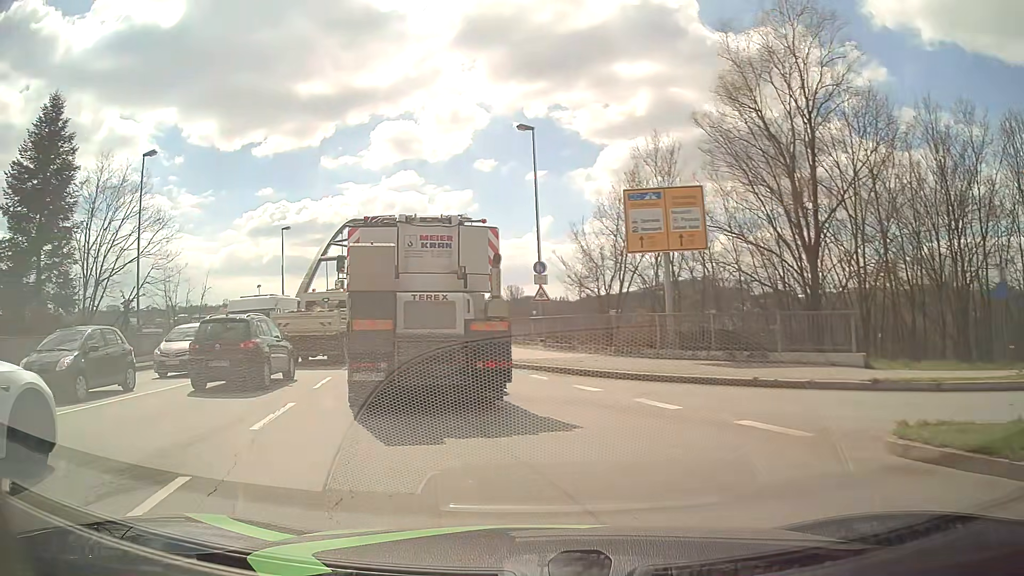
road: primary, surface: asphalt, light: Day
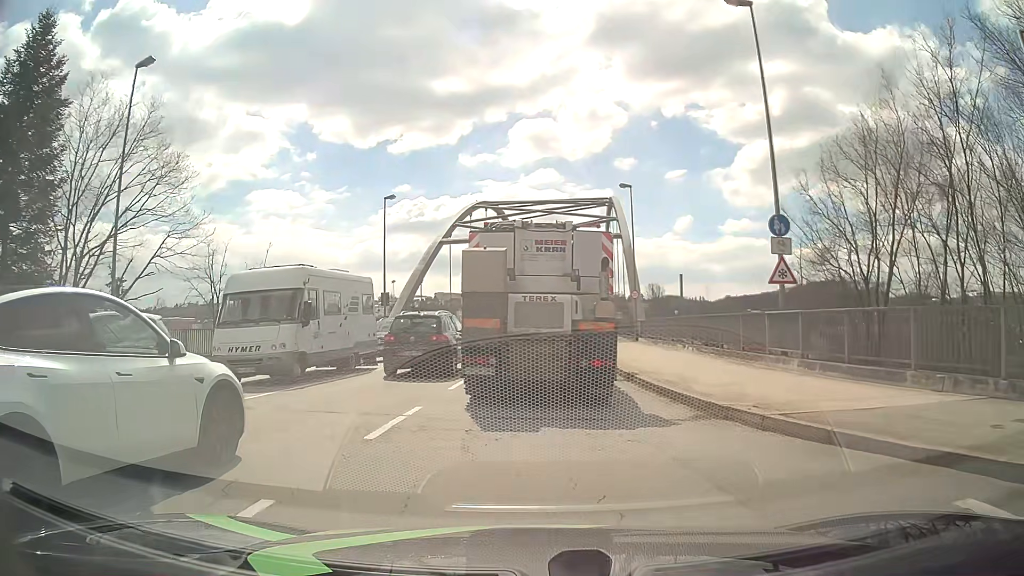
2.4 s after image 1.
(-2.2, +13.1) m; -11°
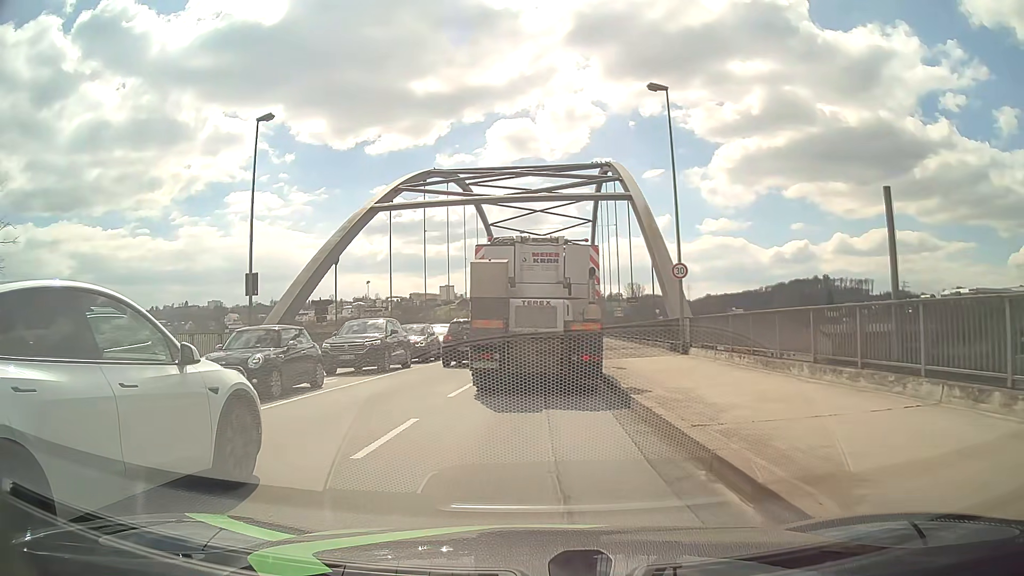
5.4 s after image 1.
(+0.1, +19.3) m; +1°
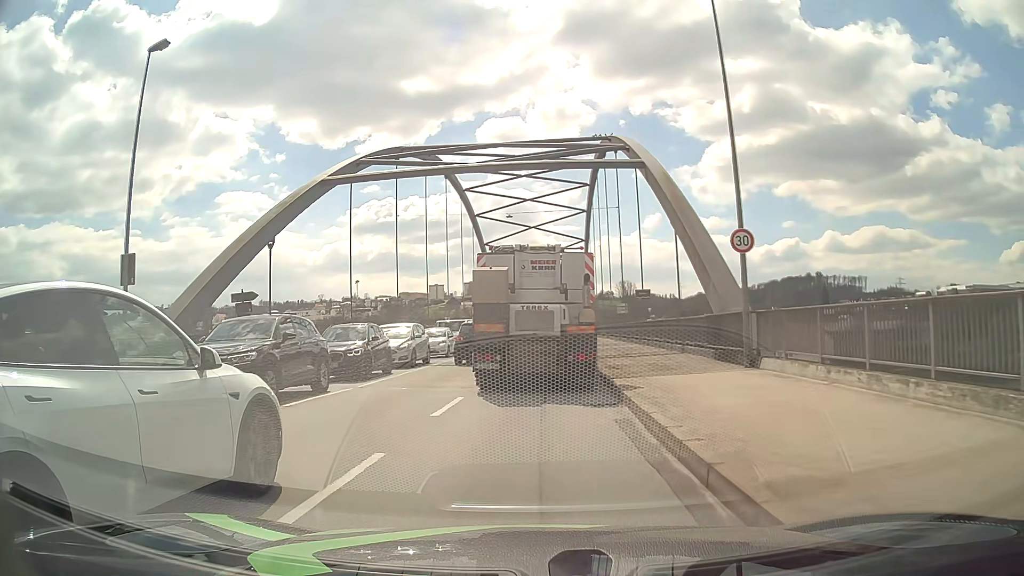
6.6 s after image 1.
(0.0, +8.7) m; +1°
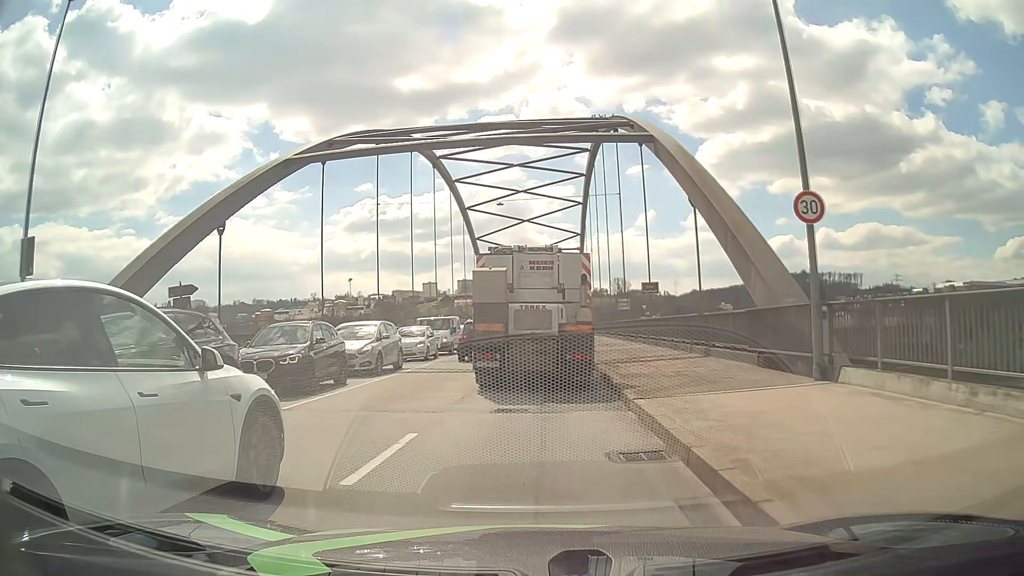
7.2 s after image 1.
(0.0, +4.6) m; 0°
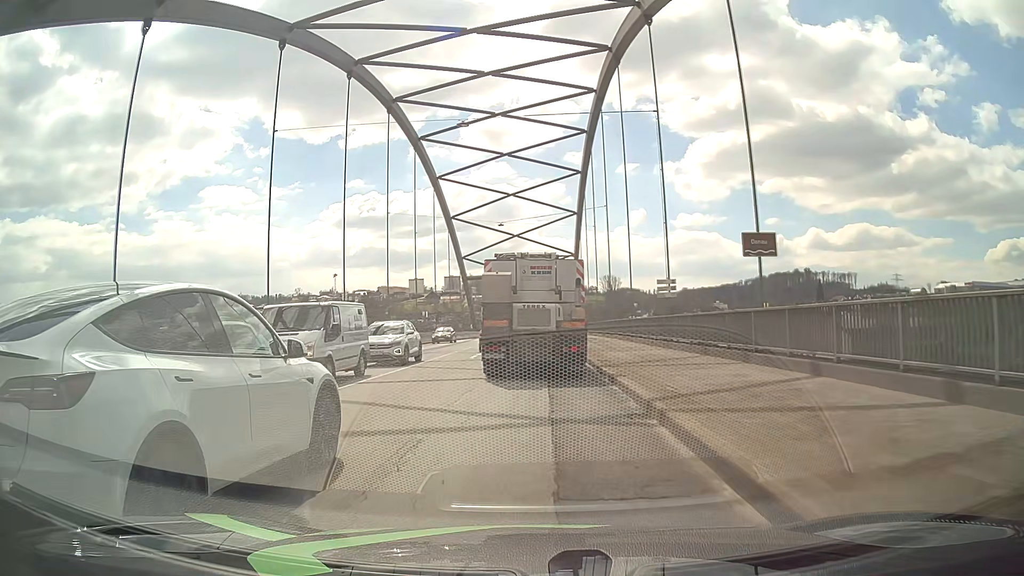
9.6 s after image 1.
(+0.2, +18.9) m; +1°
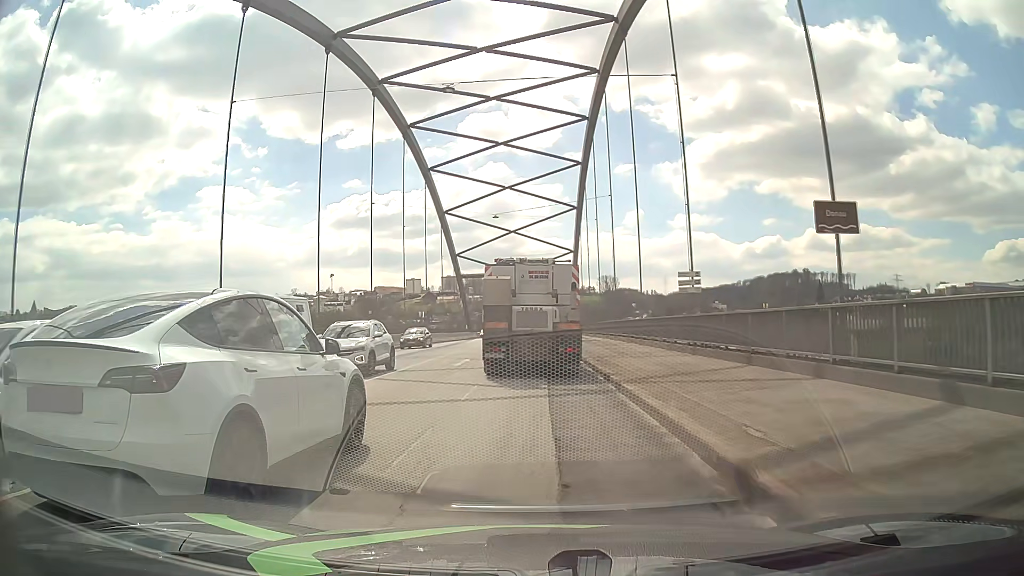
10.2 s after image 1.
(0.0, +4.7) m; -1°
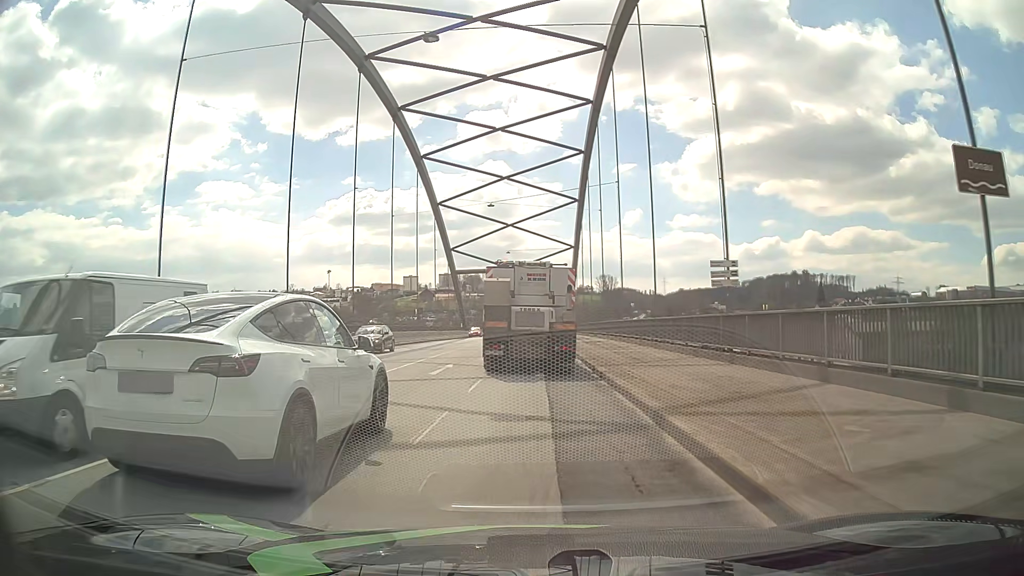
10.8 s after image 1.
(+0.1, +4.6) m; +1°
